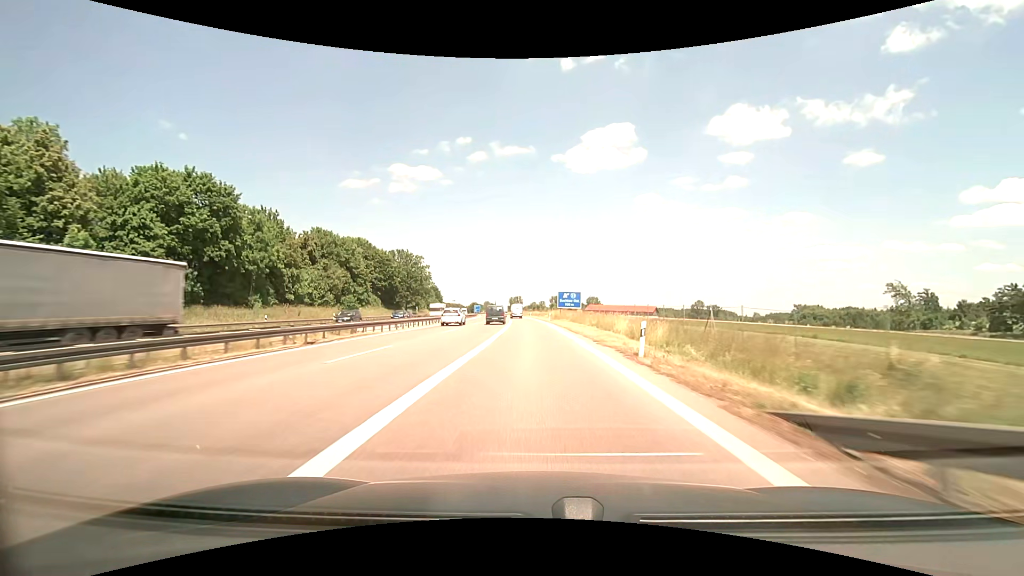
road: motorway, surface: asphalt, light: Day
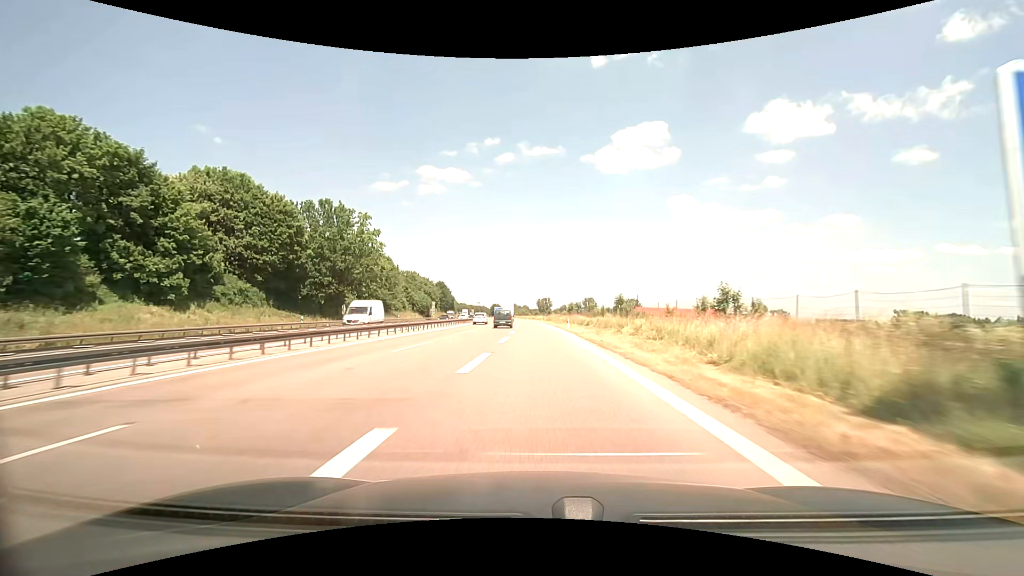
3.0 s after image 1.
(-1.7, +67.0) m; -3°
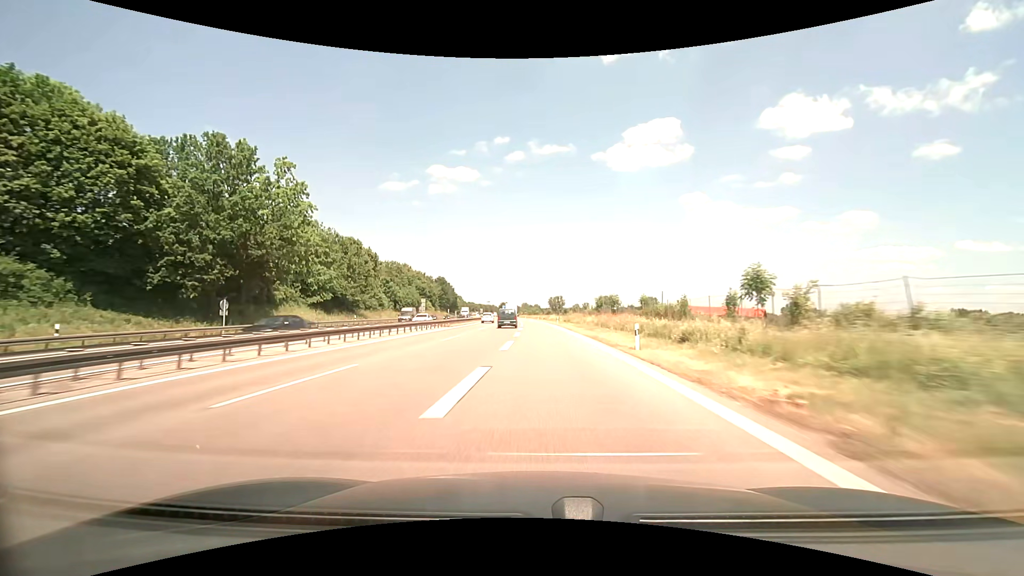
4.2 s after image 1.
(-0.2, +29.3) m; -1°
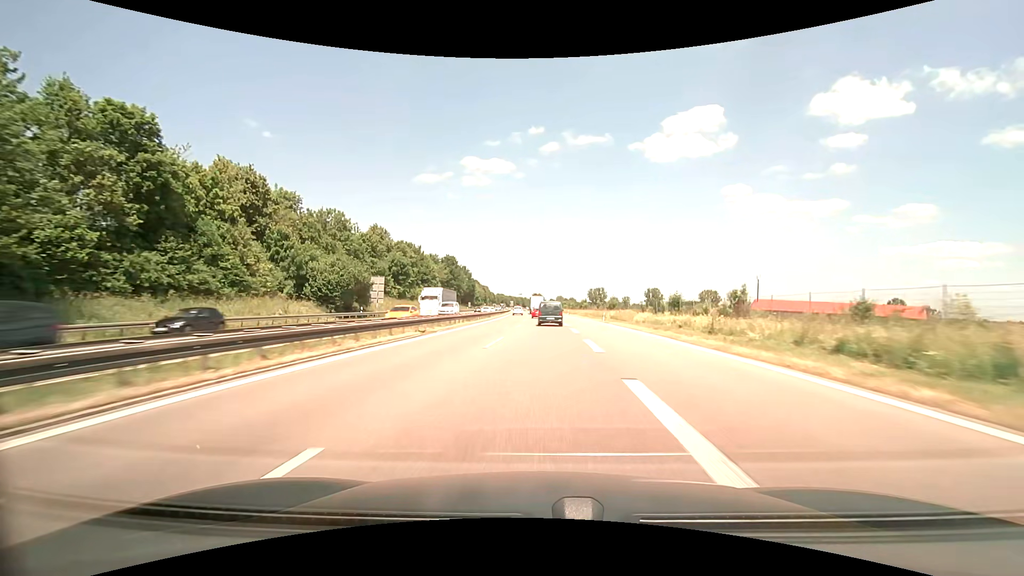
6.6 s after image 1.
(-4.0, +63.1) m; -6°
(0, +10) (0, +20) (0, +30) (+1, +40) (+1, +50) (+1, +60) (+1, +70) (+1, +80) (+1, +90) (+1, +100) m
